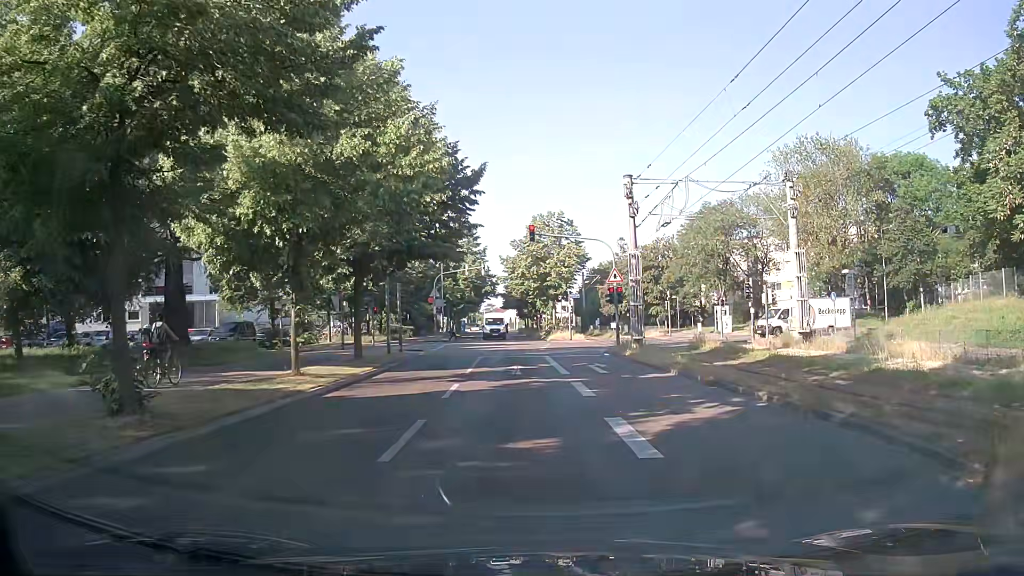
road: residential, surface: asphalt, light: Day
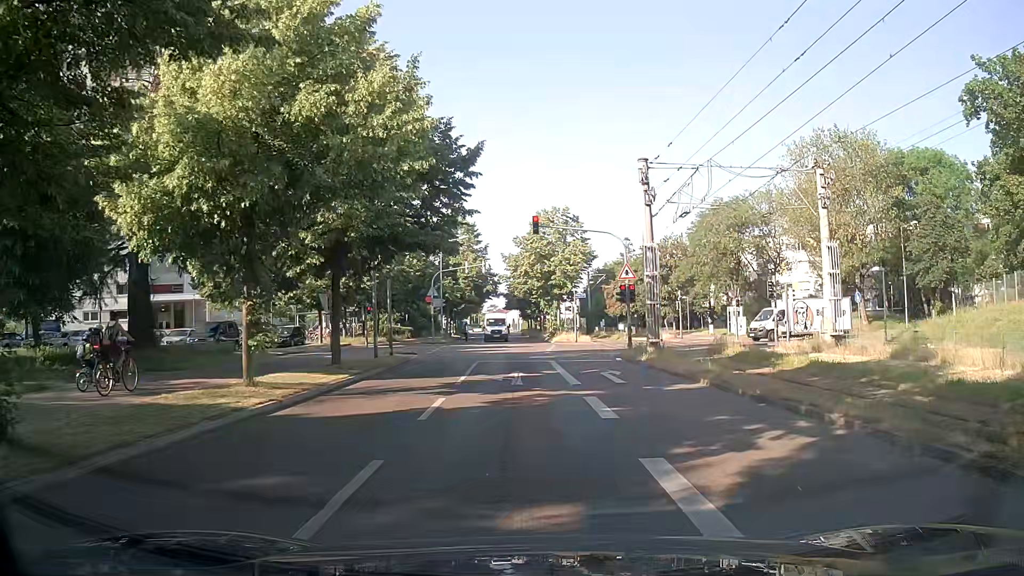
(0.0, +3.0) m; 0°
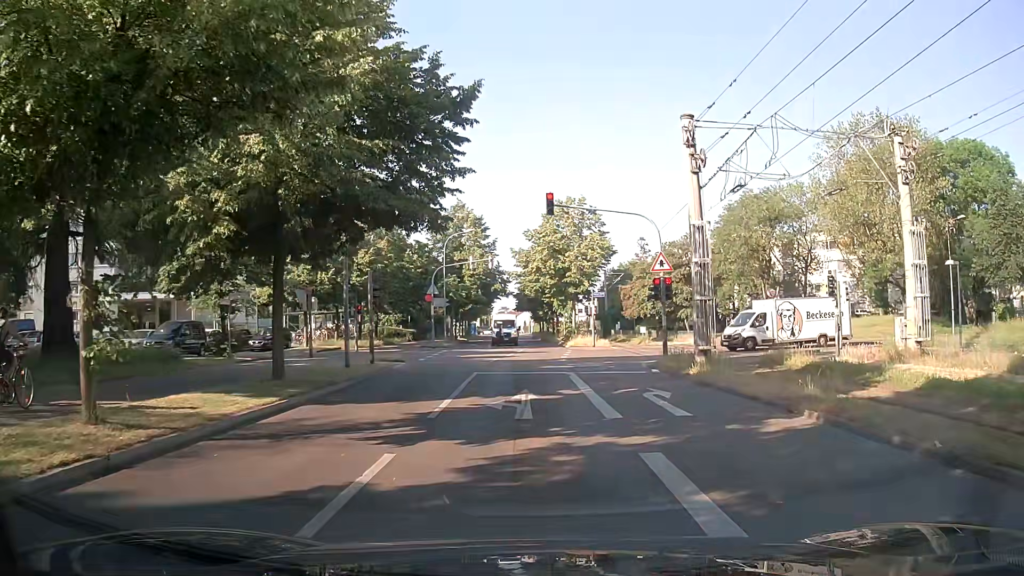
(-0.1, +5.6) m; 0°
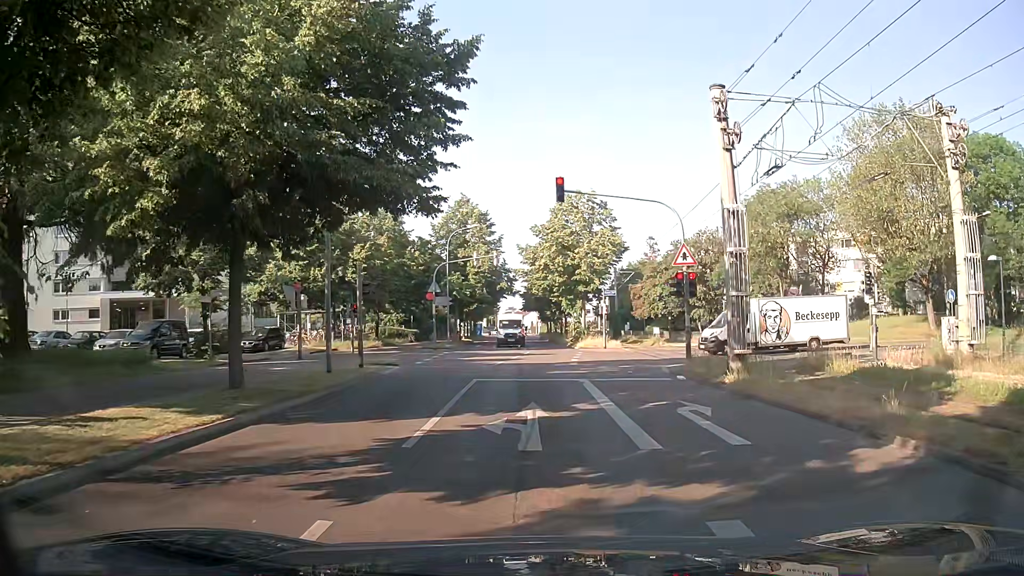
(-0.1, +2.6) m; -3°
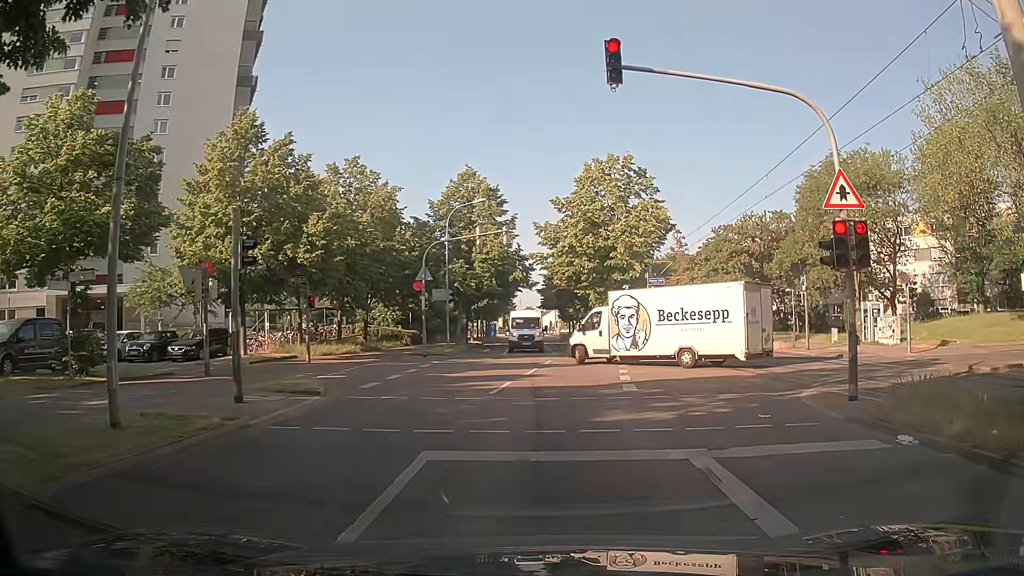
(0.0, +10.5) m; -2°
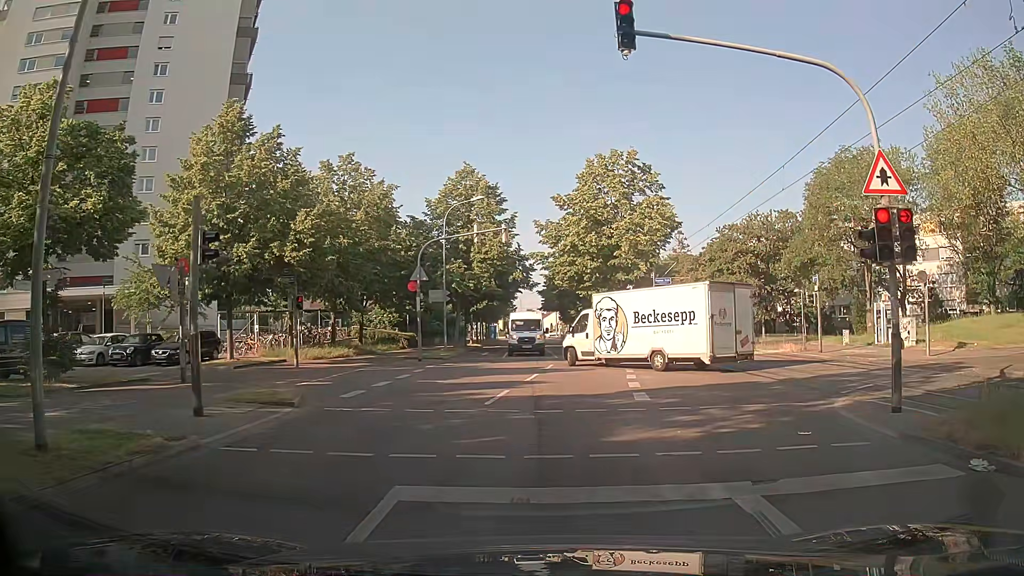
(+0.1, +1.5) m; +2°
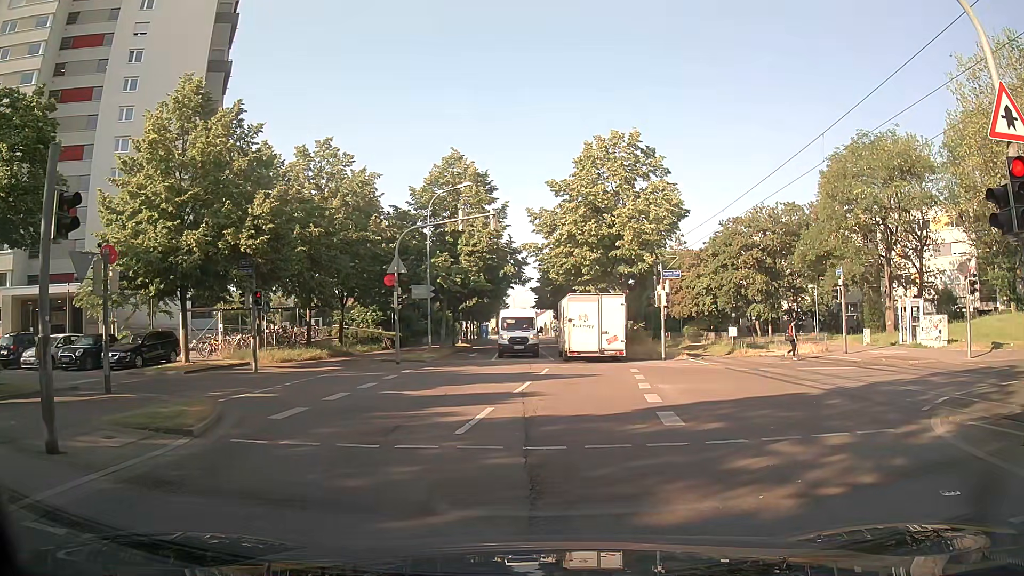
(-0.1, +3.4) m; -2°
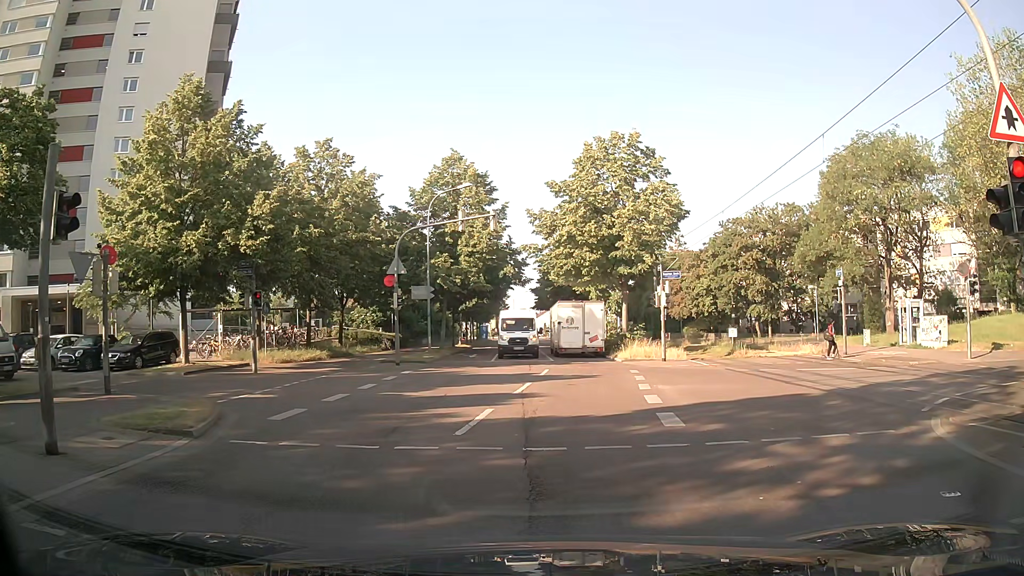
(0.0, +0.1) m; 0°
